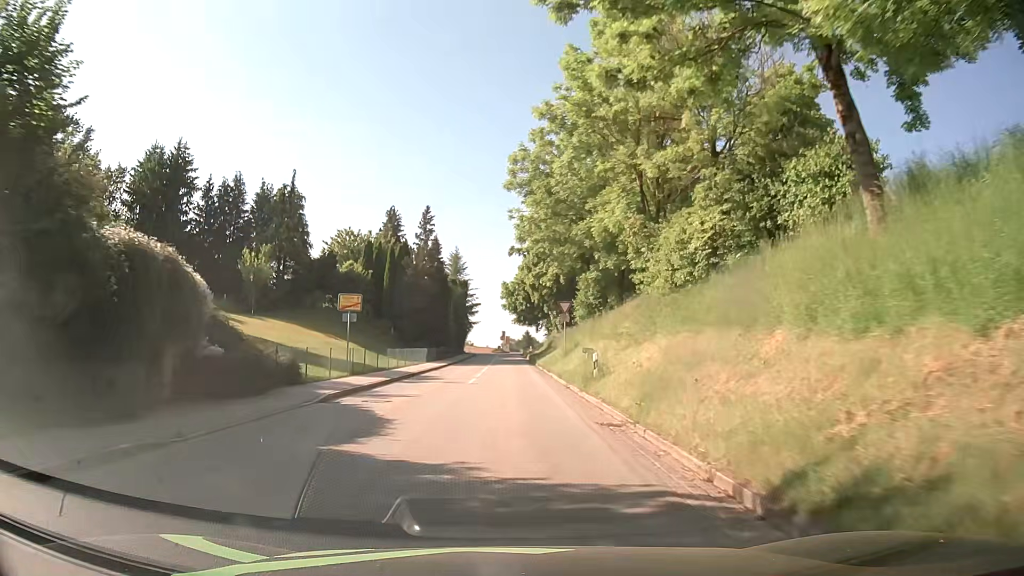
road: tertiary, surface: asphalt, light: Day
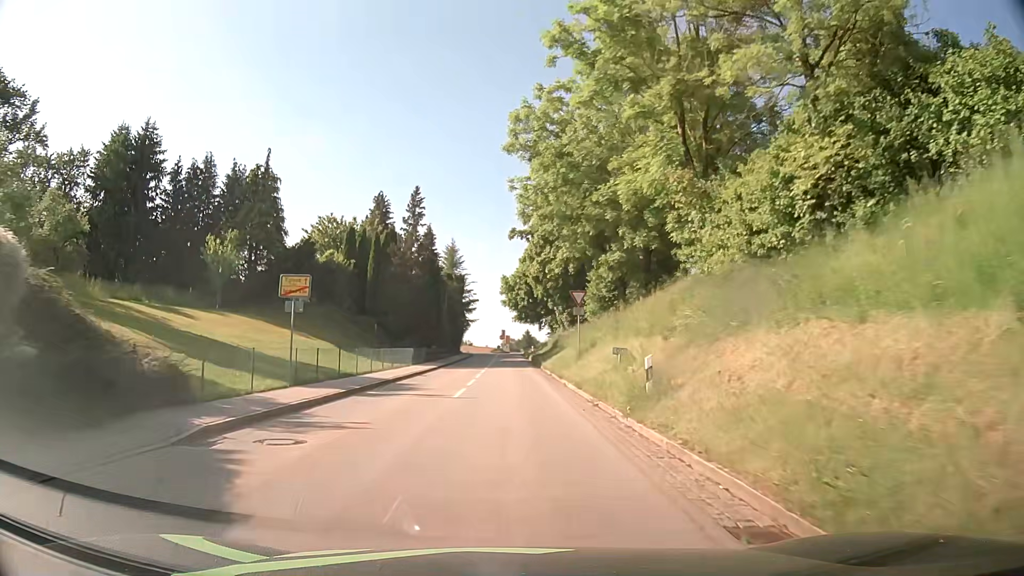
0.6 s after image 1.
(0.0, +7.4) m; +1°
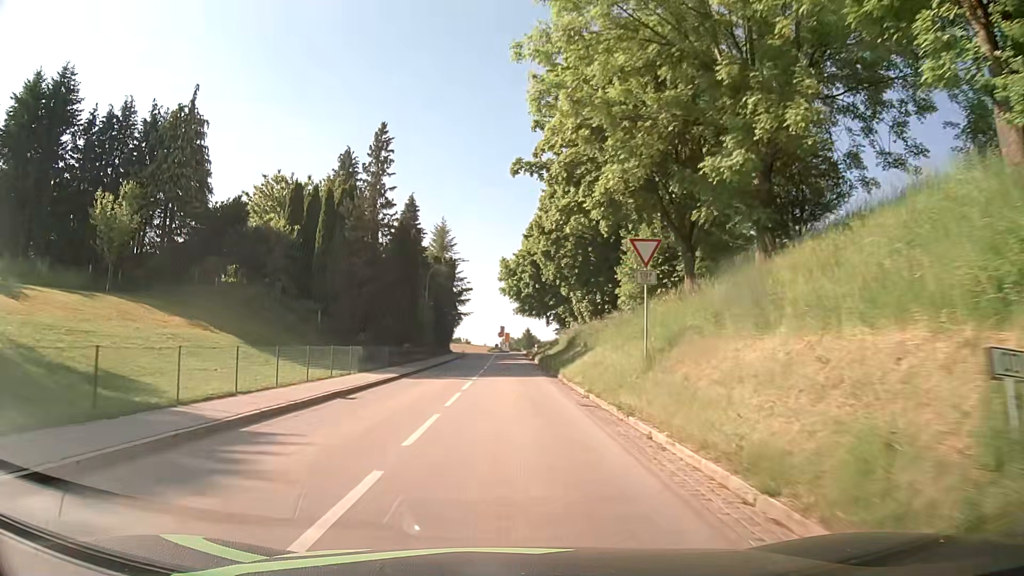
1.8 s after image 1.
(-0.2, +15.3) m; -1°
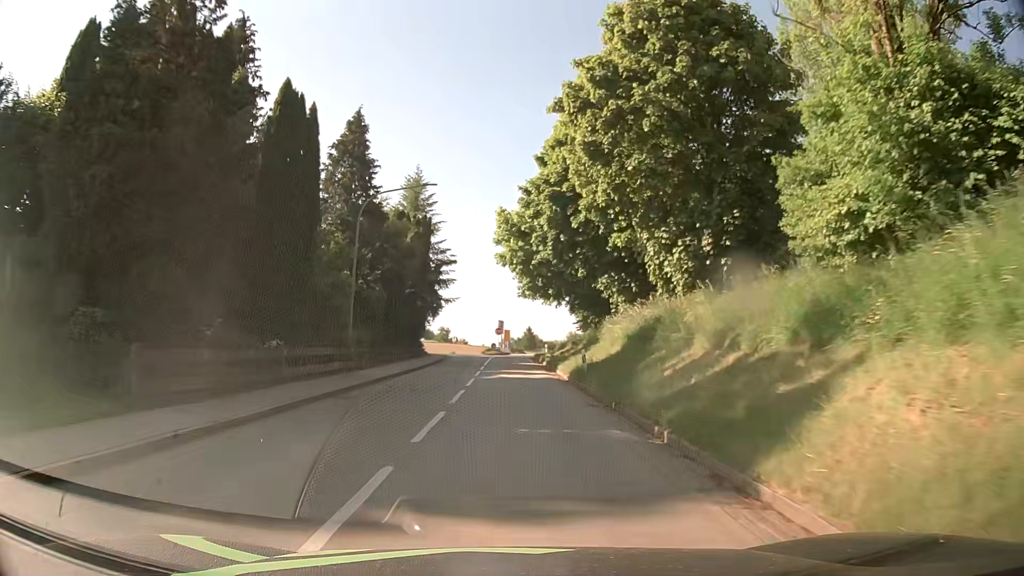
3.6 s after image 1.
(+0.2, +24.1) m; +1°
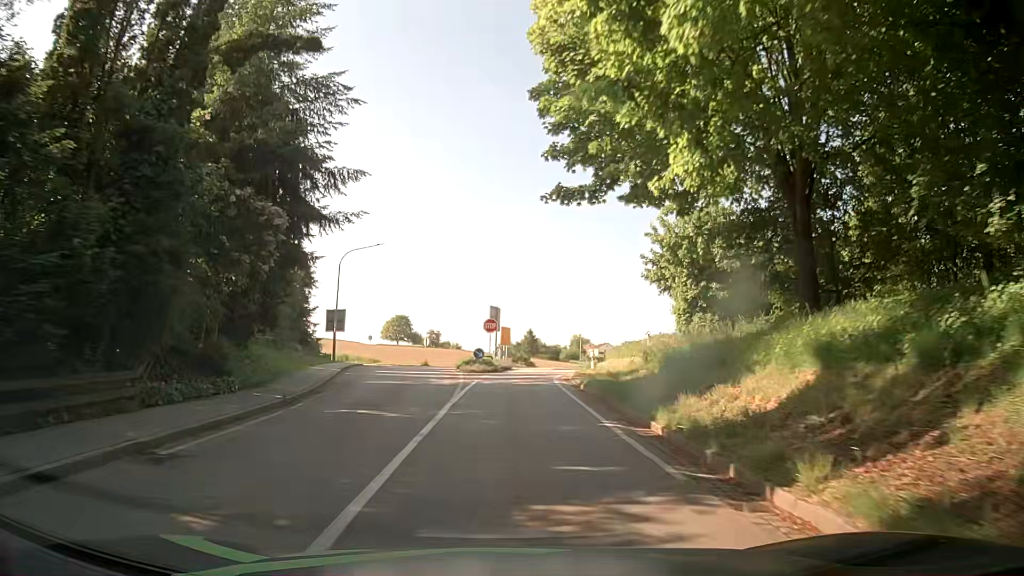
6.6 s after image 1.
(0.0, +37.5) m; 0°
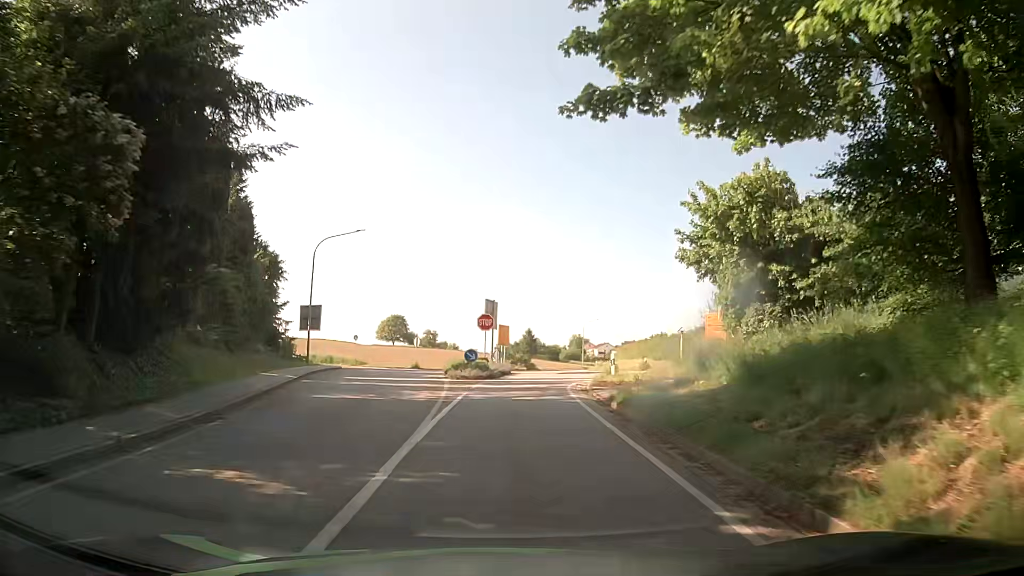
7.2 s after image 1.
(0.0, +6.6) m; 0°
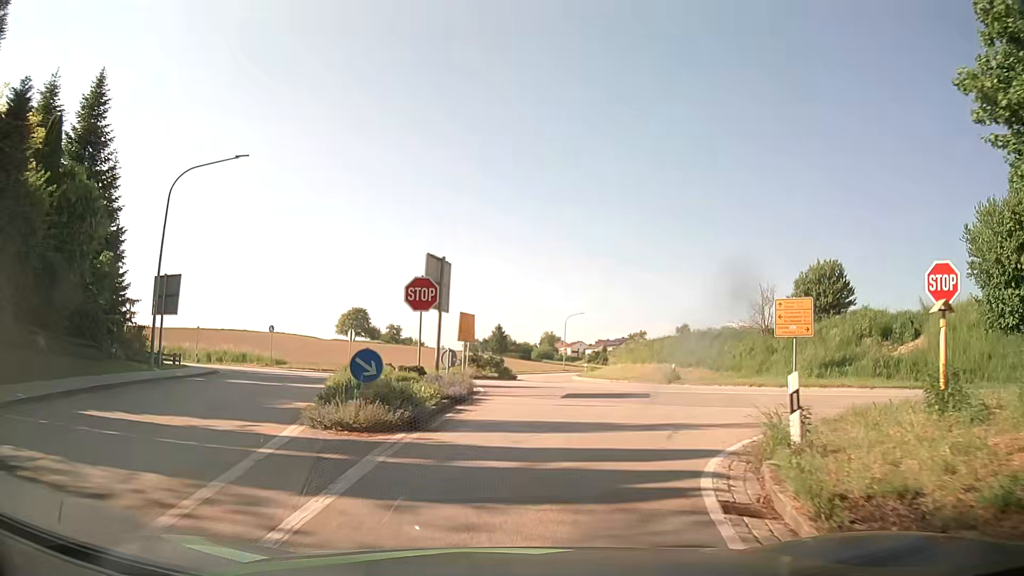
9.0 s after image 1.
(+0.3, +17.8) m; +2°
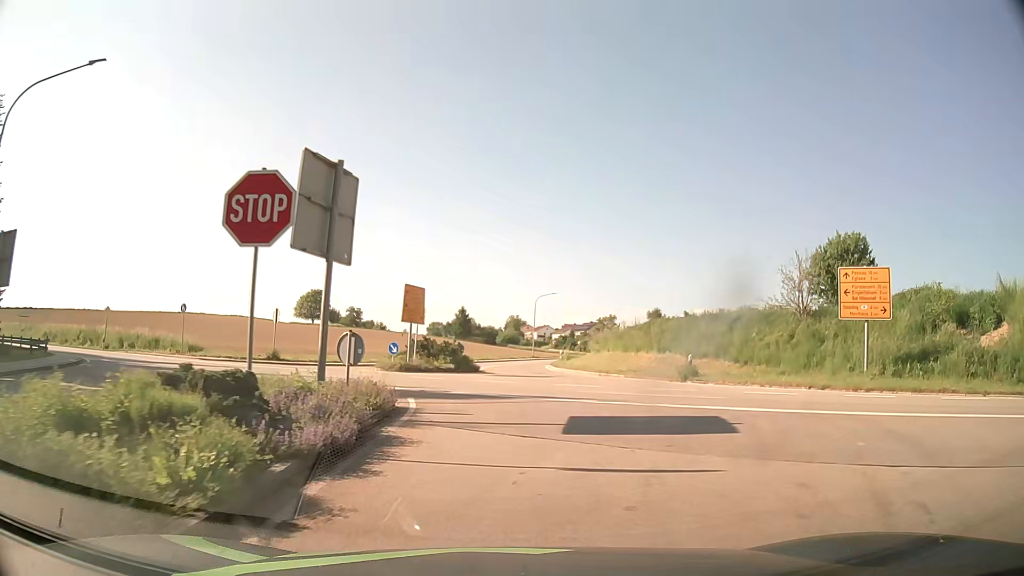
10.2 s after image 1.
(+0.3, +9.8) m; +3°
